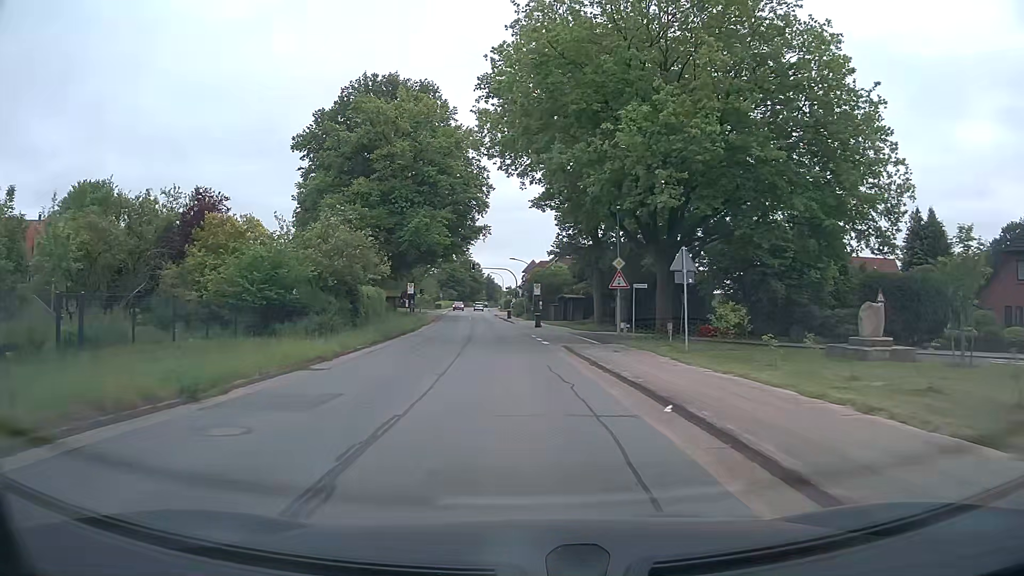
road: tertiary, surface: asphalt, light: Day
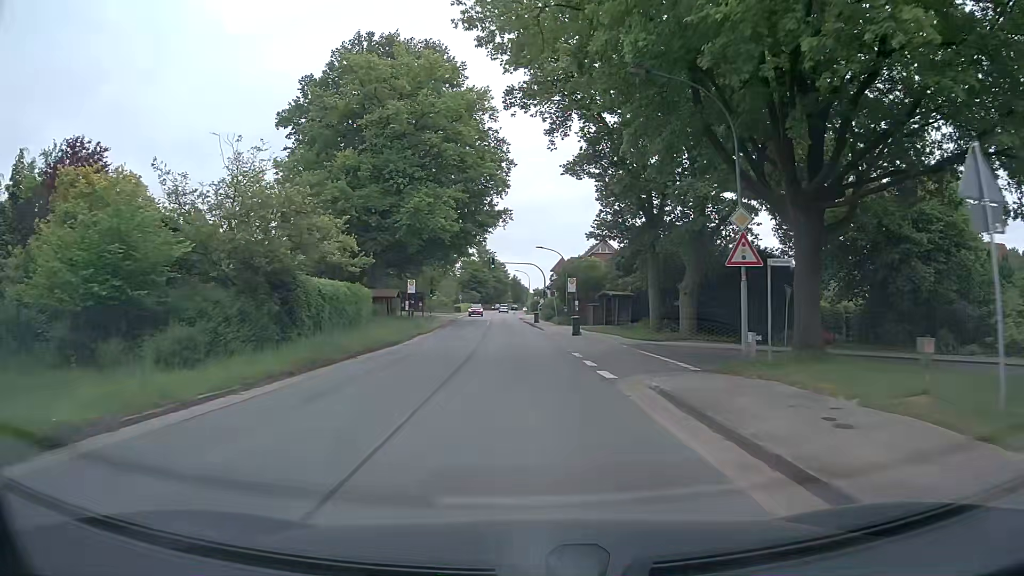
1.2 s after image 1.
(-0.3, +13.6) m; -2°
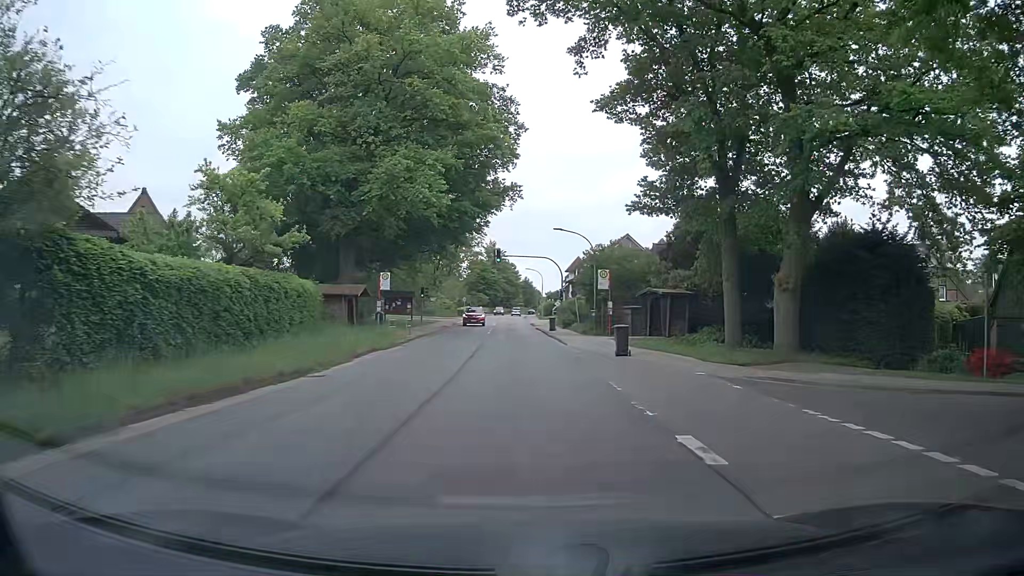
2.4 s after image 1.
(-0.2, +13.5) m; -1°
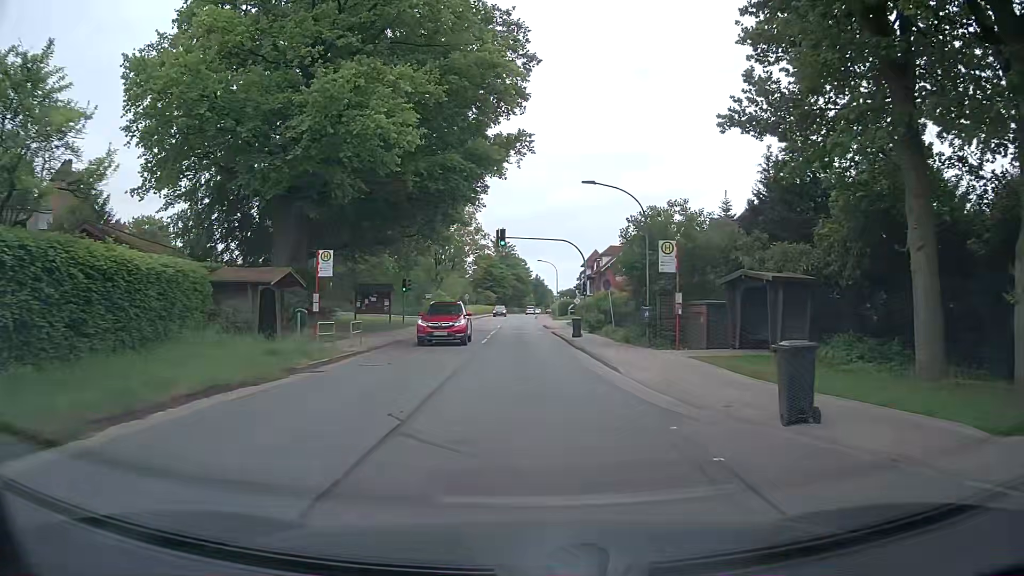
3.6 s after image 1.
(-0.2, +13.4) m; -1°
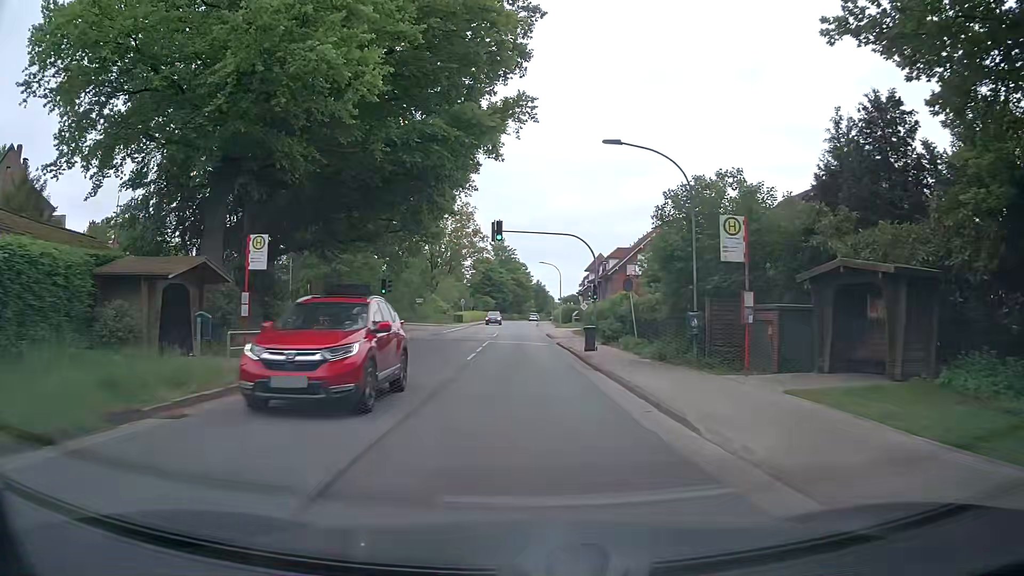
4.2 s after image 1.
(0.0, +6.7) m; -1°
